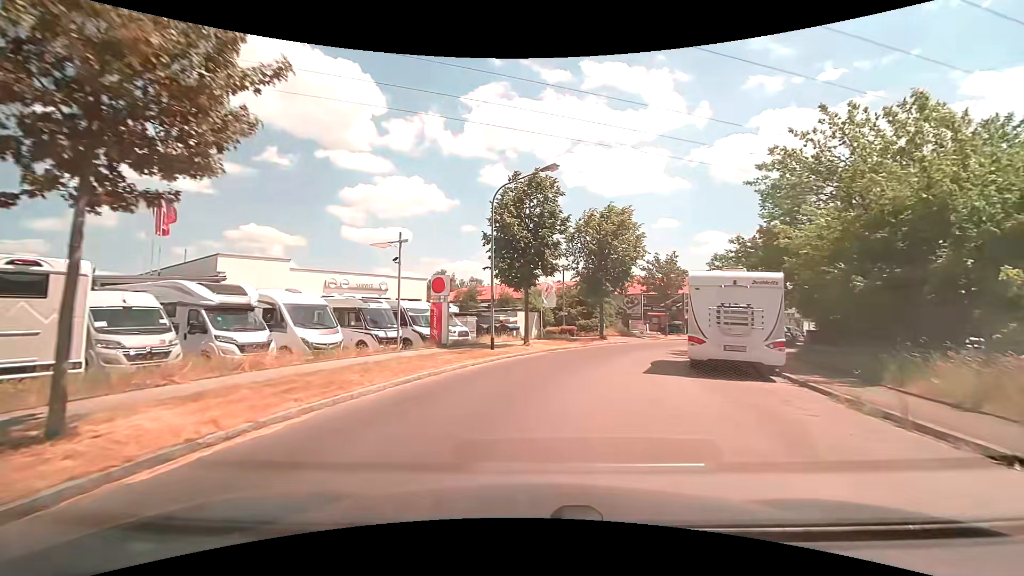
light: Day
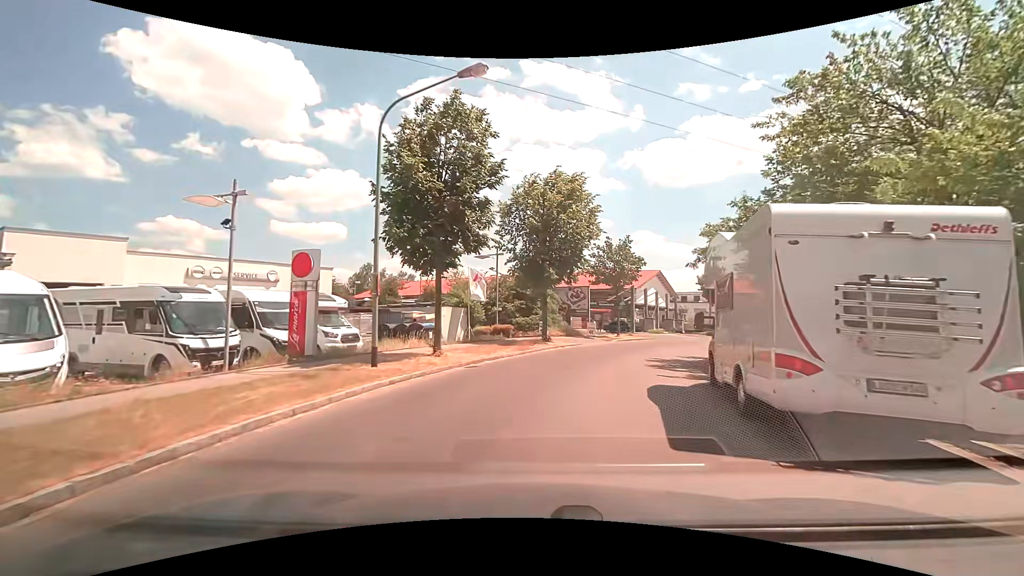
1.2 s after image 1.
(+0.6, +8.3) m; +7°
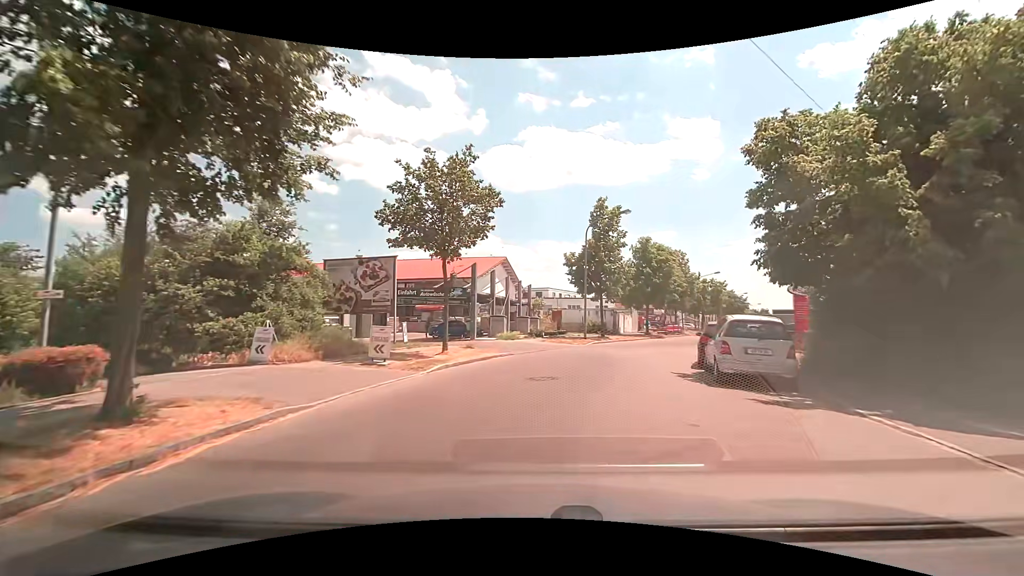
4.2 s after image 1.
(+3.2, +20.1) m; +19°
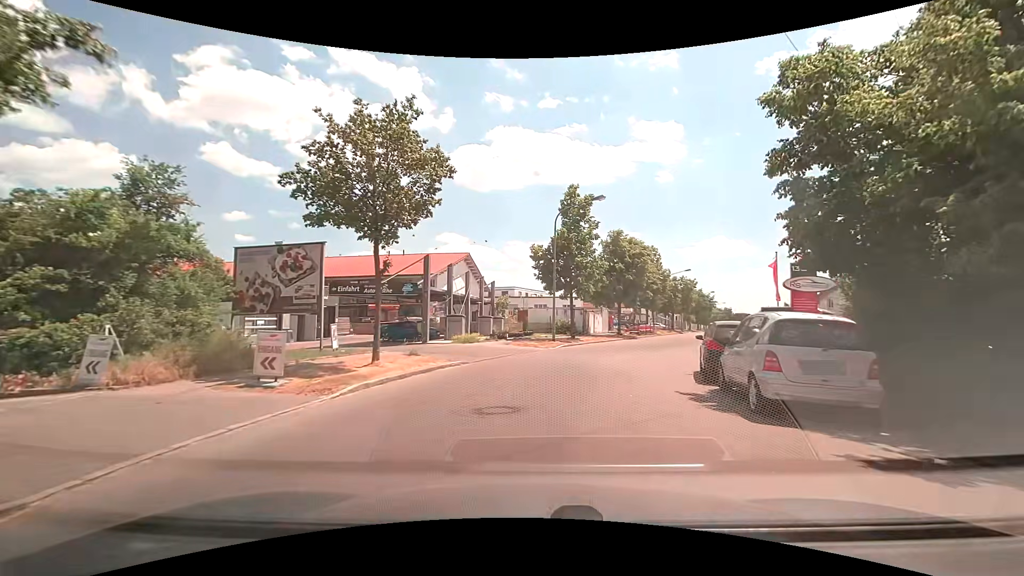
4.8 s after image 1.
(+0.1, +4.0) m; +2°
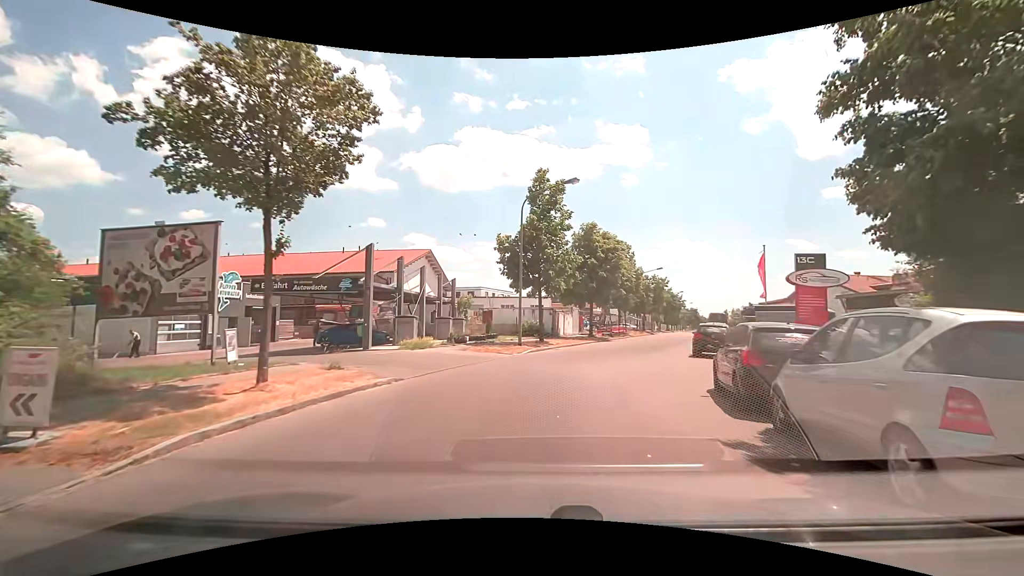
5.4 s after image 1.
(+0.2, +4.0) m; +4°
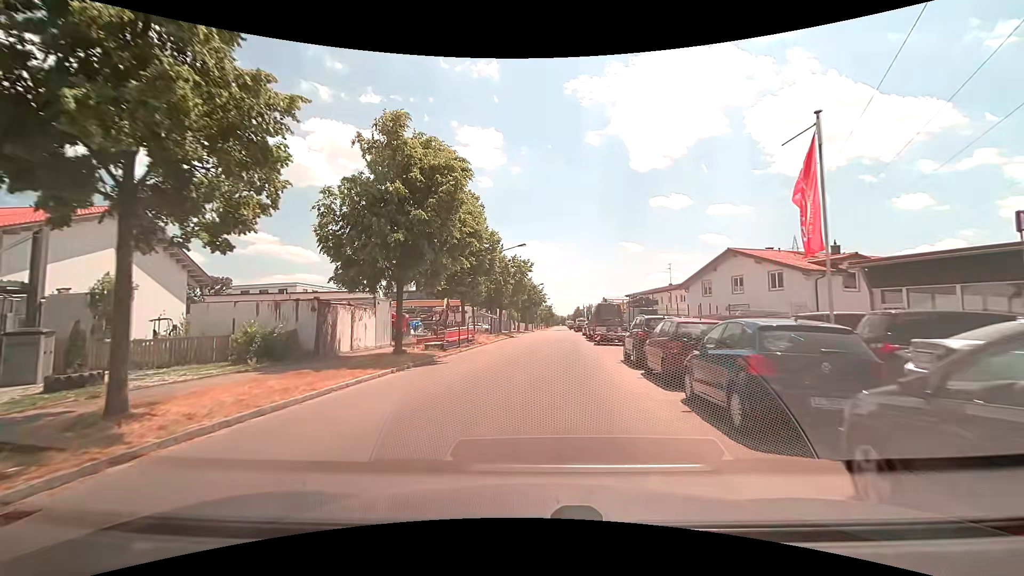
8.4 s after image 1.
(+3.9, +21.4) m; +17°
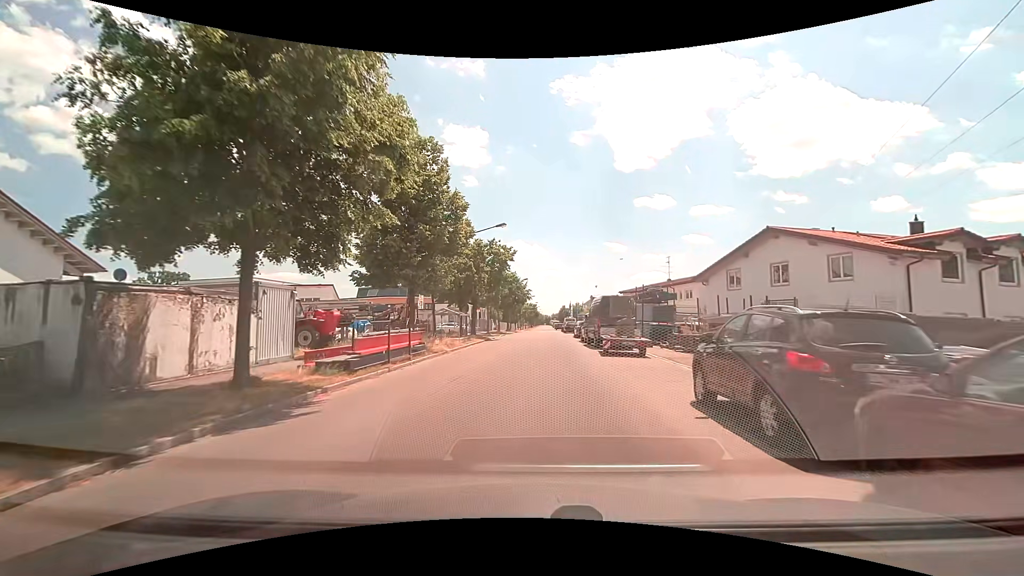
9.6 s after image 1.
(+0.1, +9.7) m; +1°
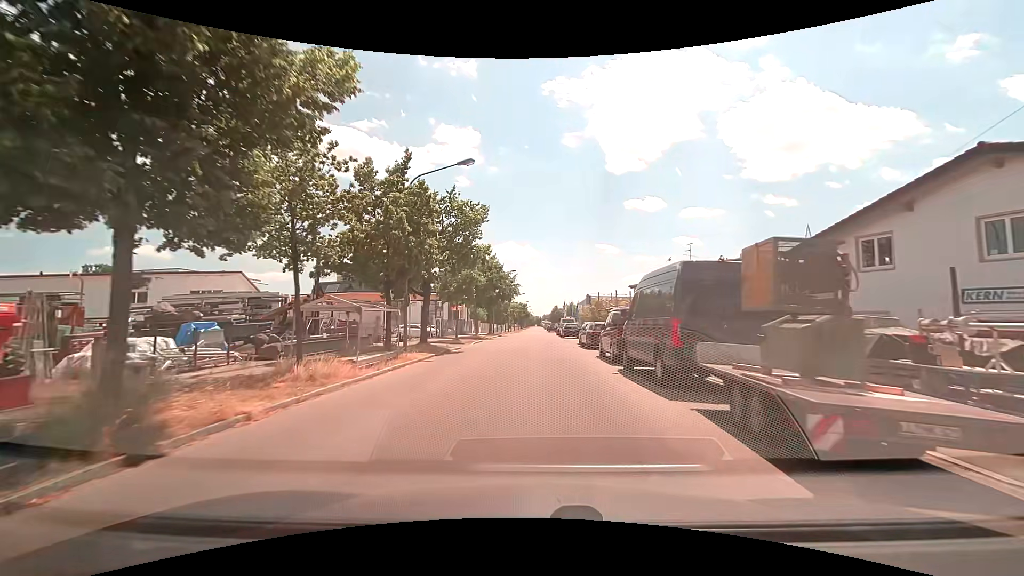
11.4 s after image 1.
(+0.3, +15.5) m; +1°
(0, +10) (0, +20) (0, +30) (0, +40) (0, +50) (0, +60) (+1, +70) (+2, +80) (+2, +90) (+2, +100) m
